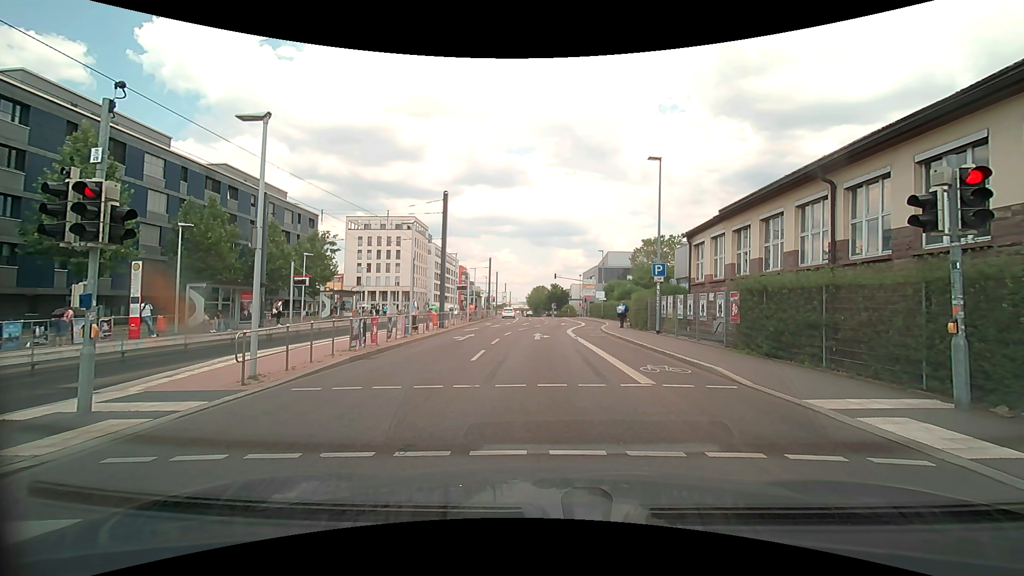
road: secondary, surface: asphalt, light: Day
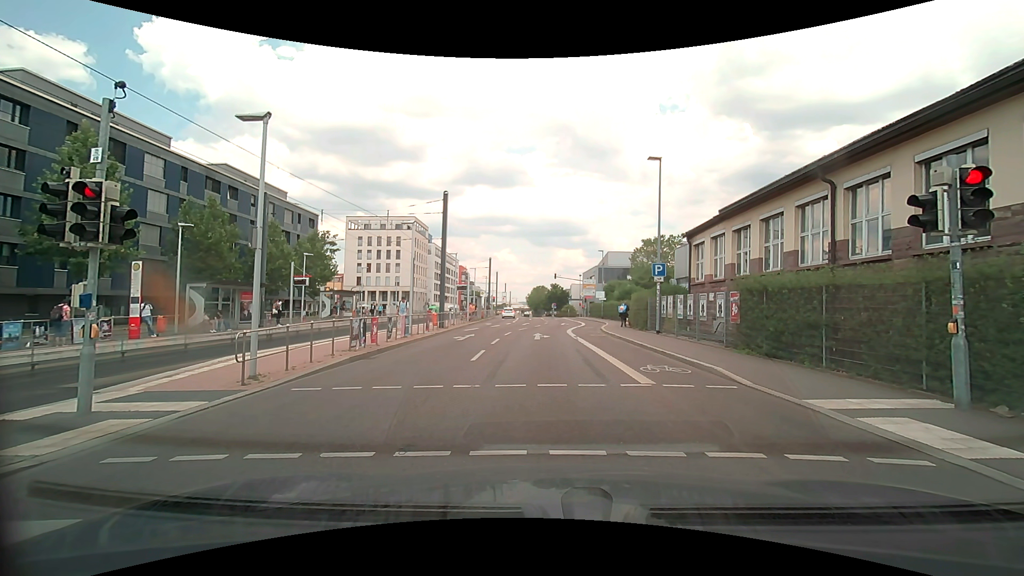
(0.0, 0.0) m; 0°
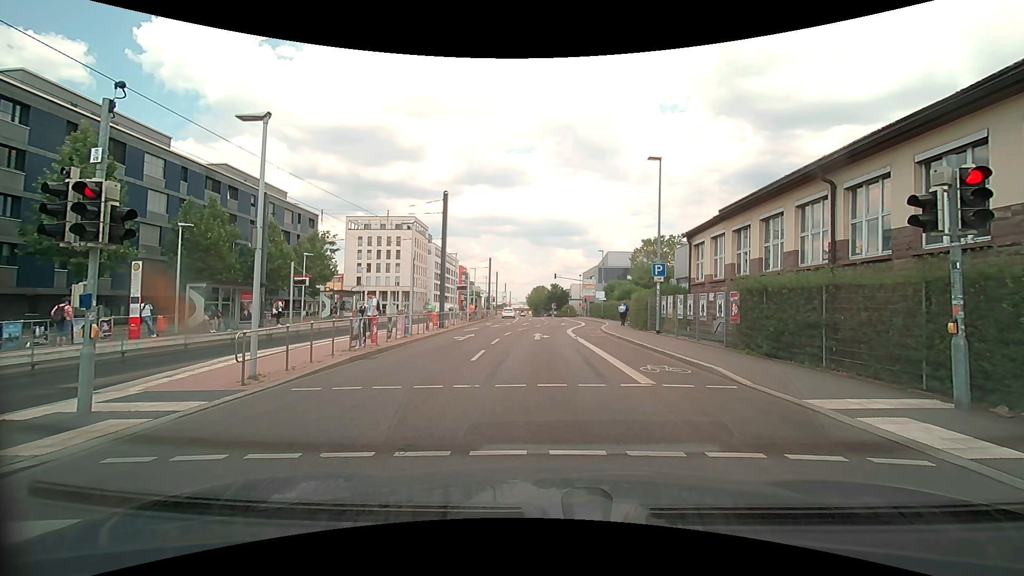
(0.0, 0.0) m; 0°
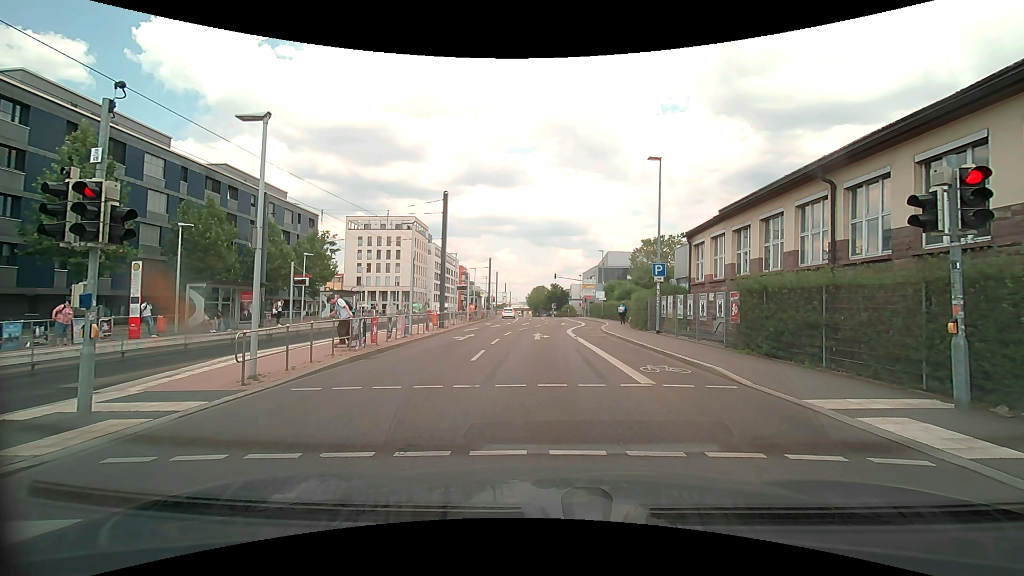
(0.0, 0.0) m; 0°
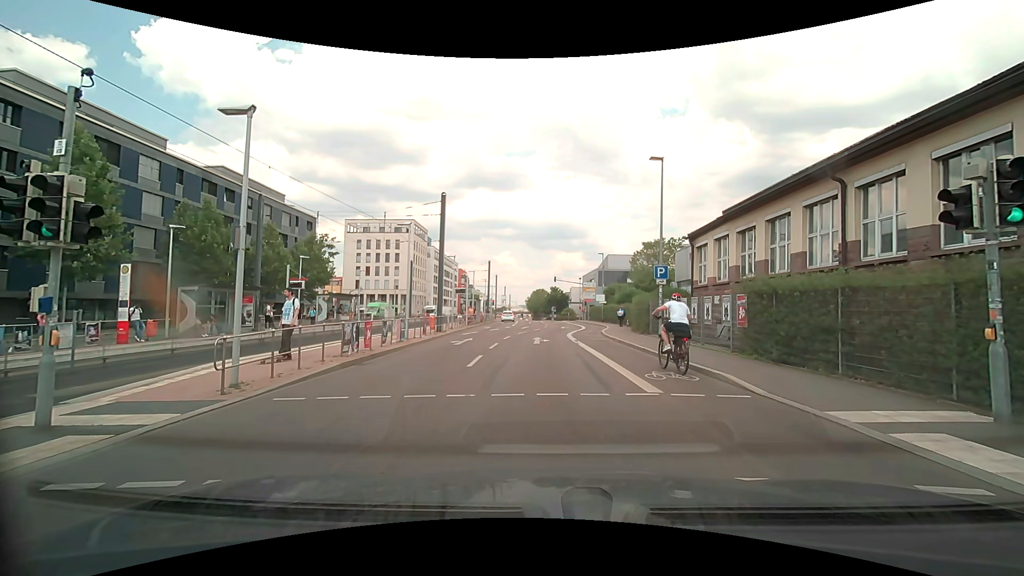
(0.0, +0.6) m; 0°
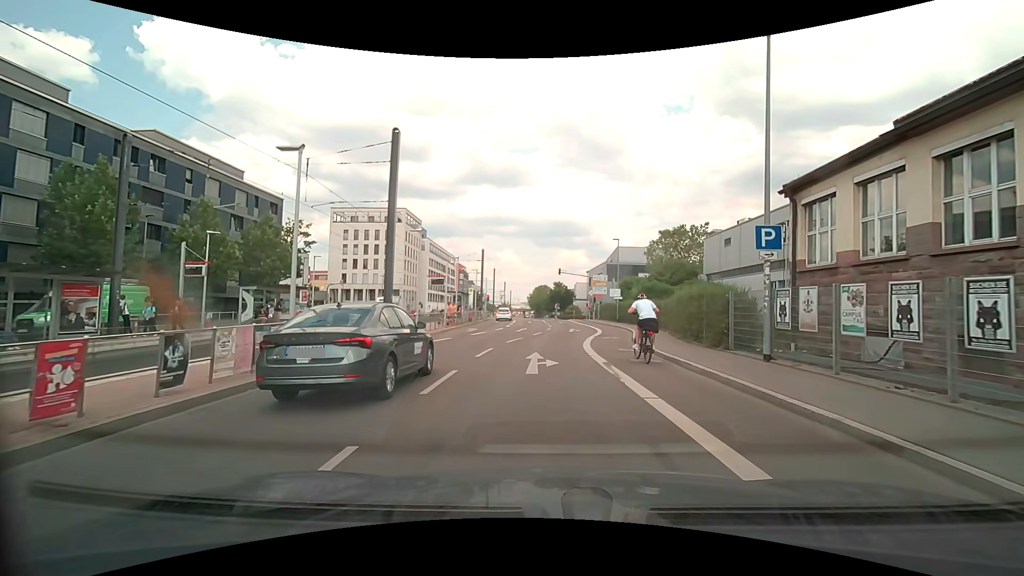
(+0.5, +10.9) m; +2°
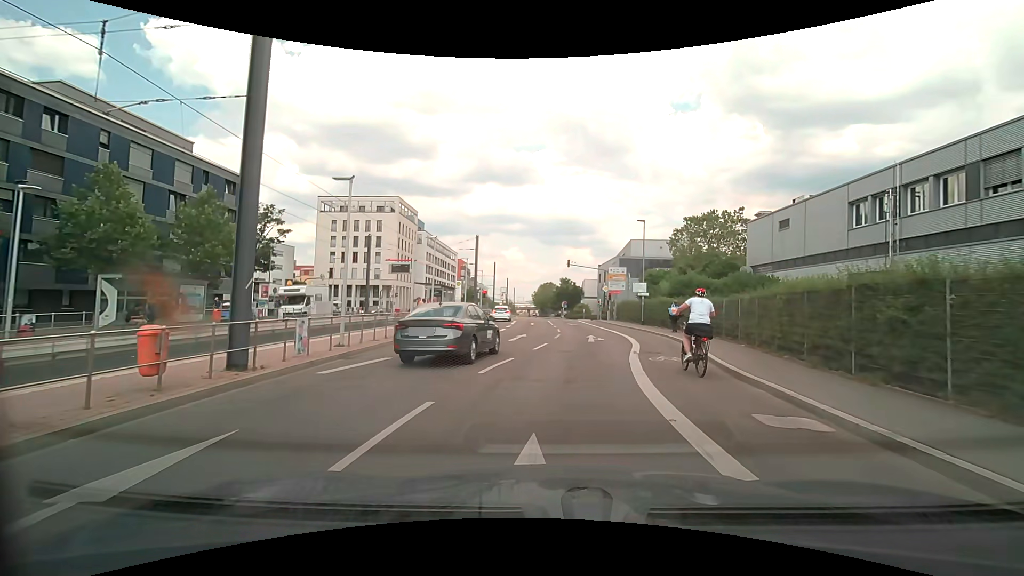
(-0.1, +9.9) m; -1°
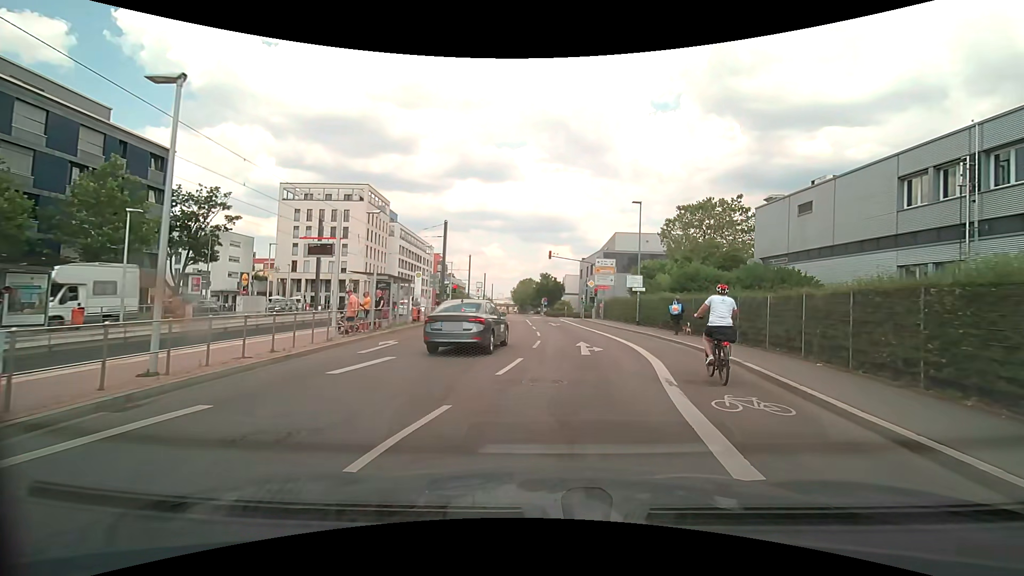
(+0.1, +6.5) m; +3°
